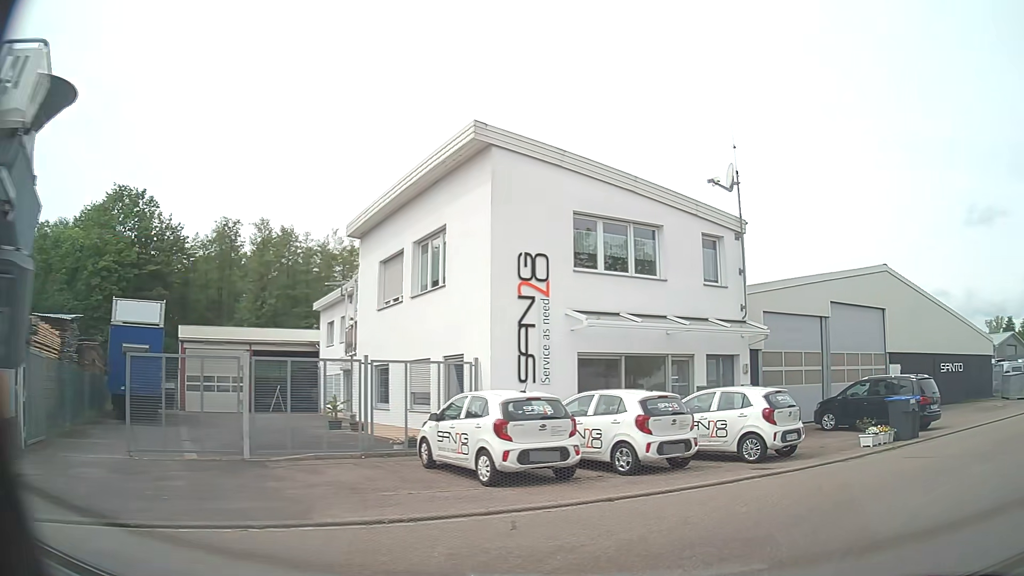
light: Day
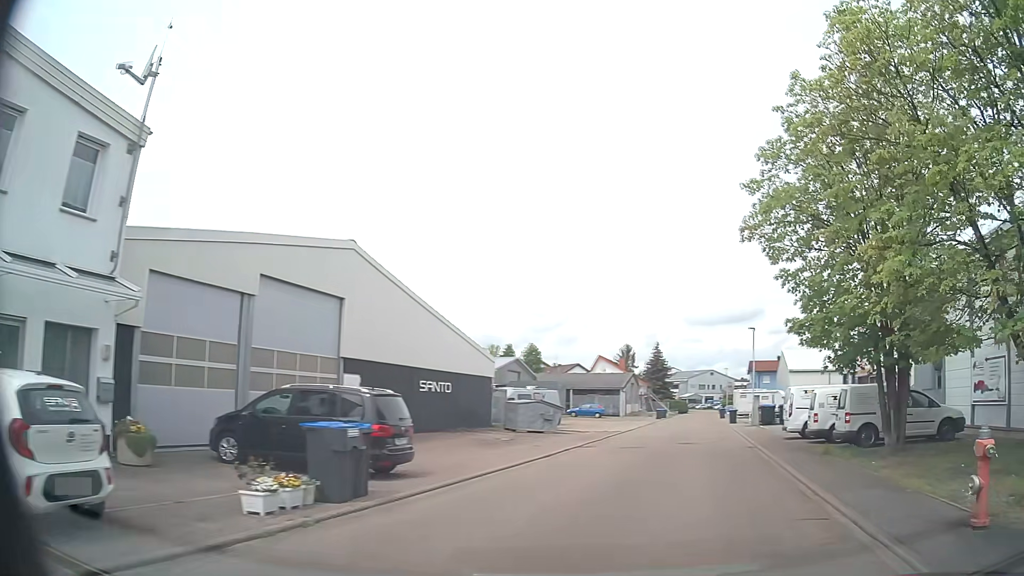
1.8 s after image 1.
(+3.8, +7.2) m; +47°
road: residential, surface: asphalt
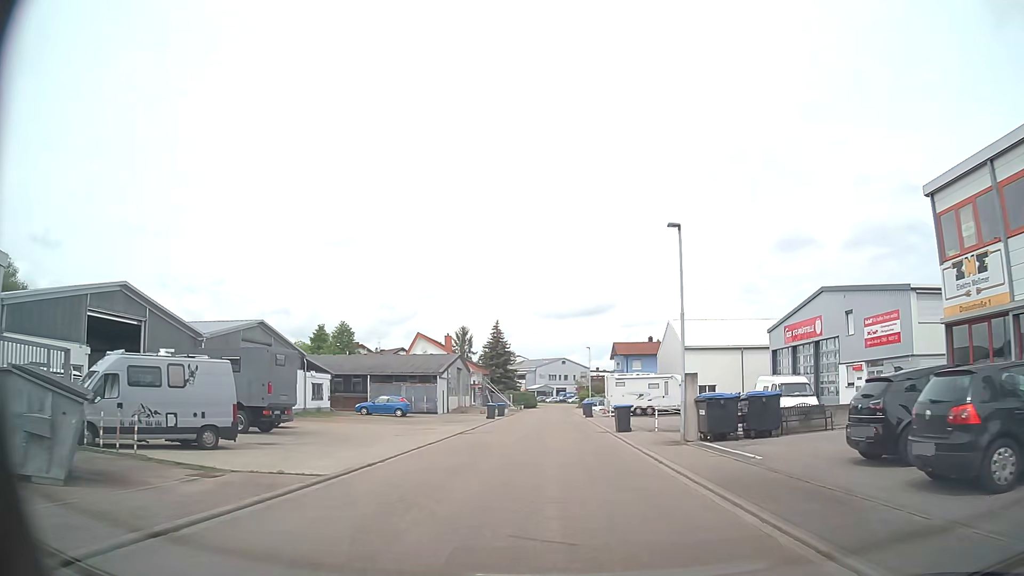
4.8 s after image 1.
(+4.5, +24.9) m; +12°
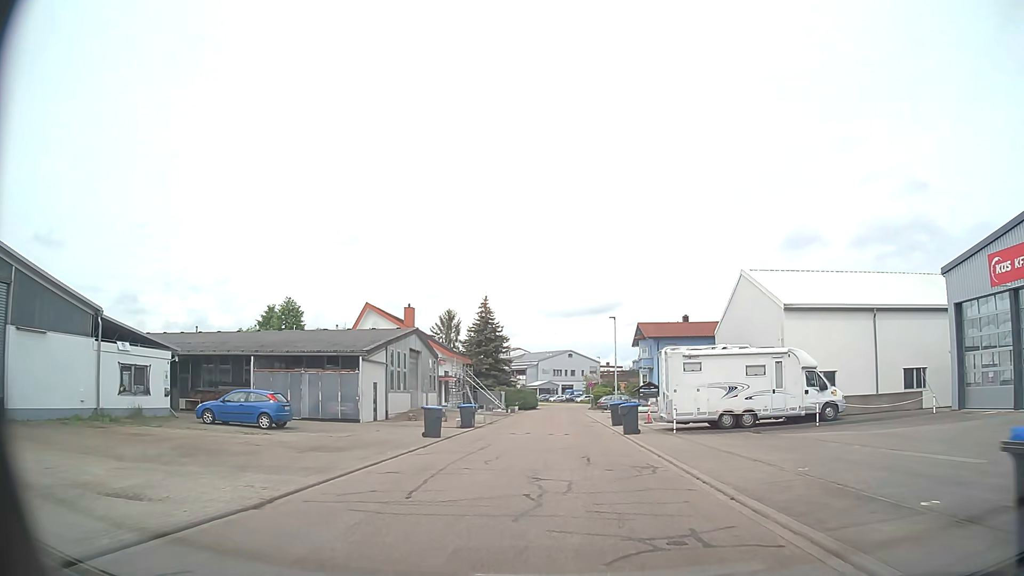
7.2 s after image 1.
(-0.1, +24.1) m; 0°
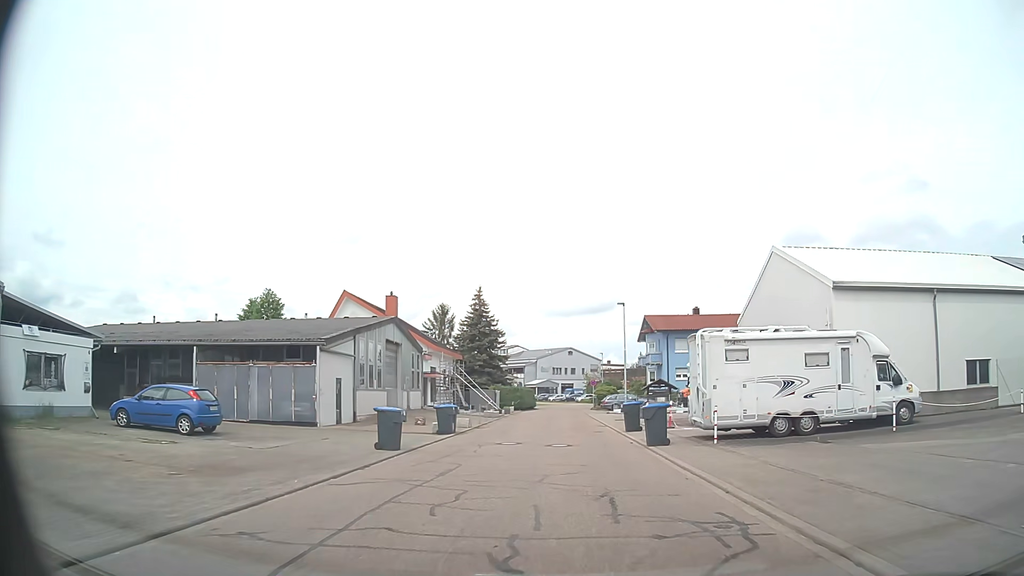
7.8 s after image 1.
(0.0, +6.1) m; 0°
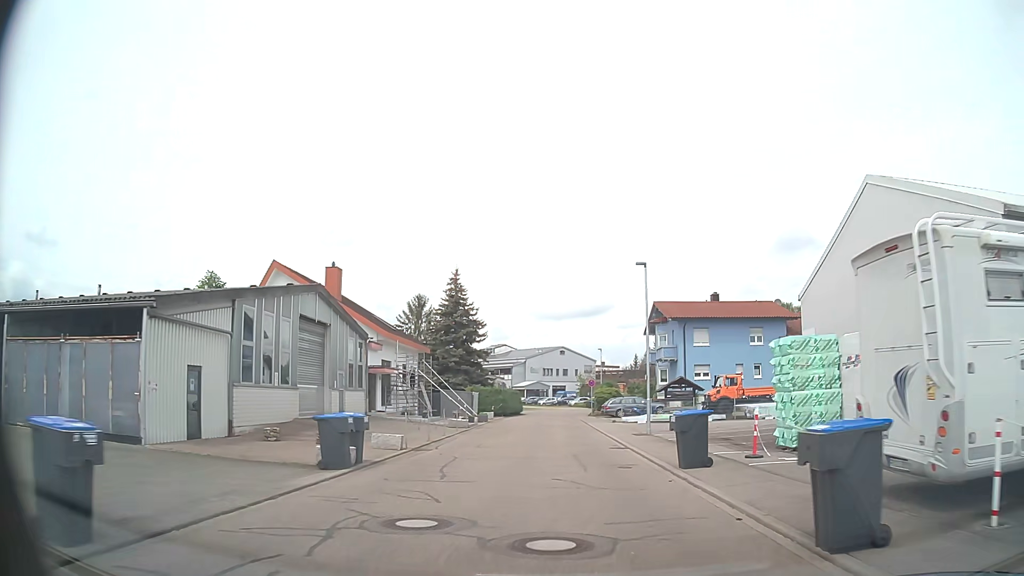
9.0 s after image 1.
(+0.1, +12.0) m; +1°
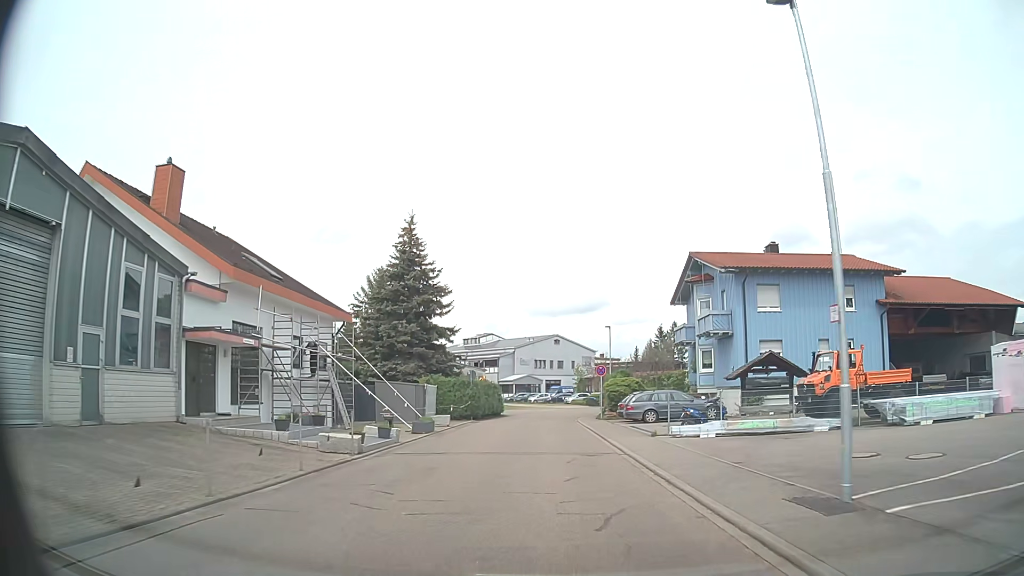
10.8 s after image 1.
(+0.2, +17.9) m; +1°
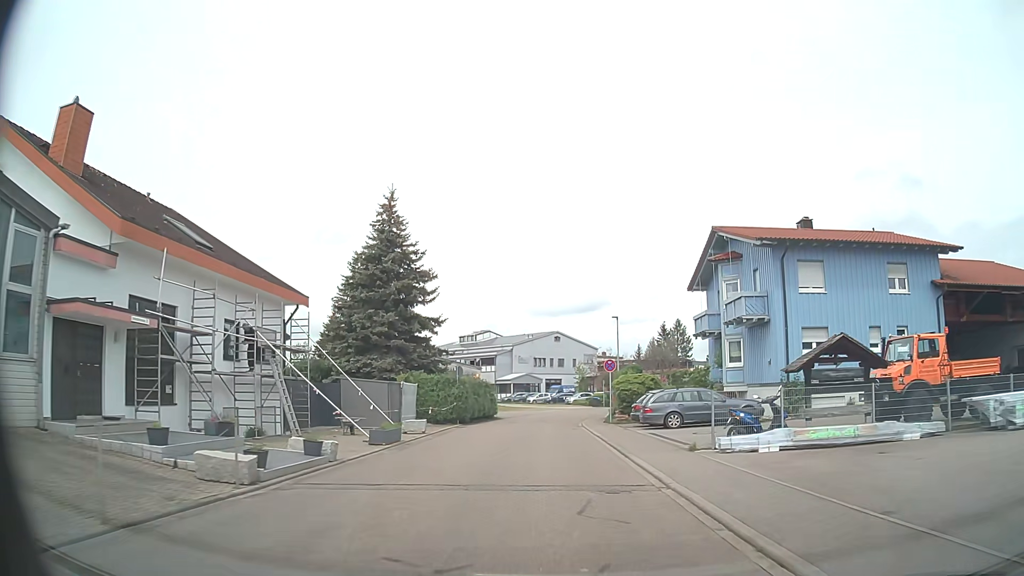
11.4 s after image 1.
(0.0, +5.9) m; -1°
(0, +10) (0, +20) (0, +30) (+1, +40) (+2, +50) (+5, +60) (+8, +69) (+13, +78) (+19, +86) (+25, +94) m
